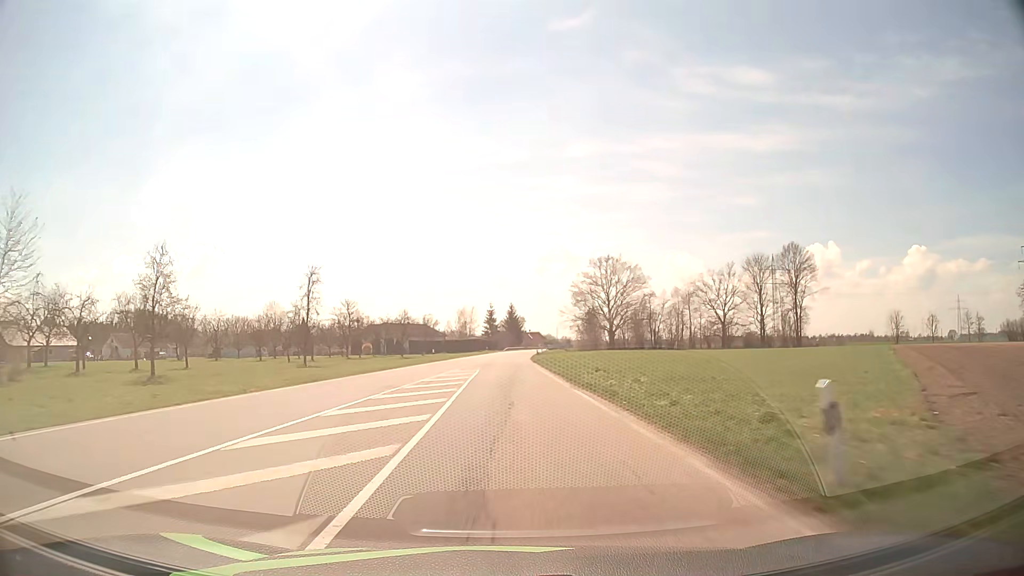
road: secondary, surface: asphalt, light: Day
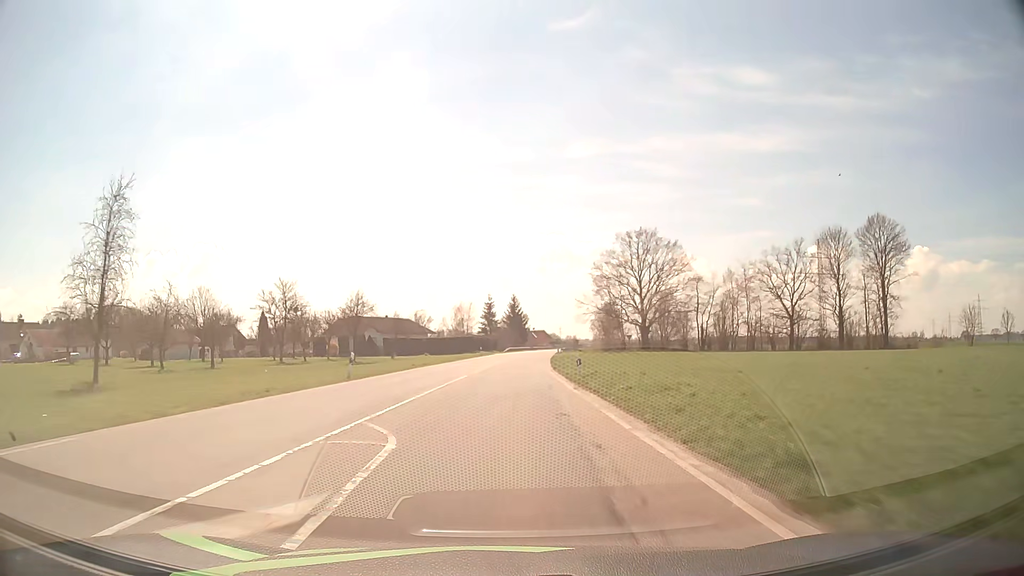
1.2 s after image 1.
(-0.2, +31.0) m; 0°
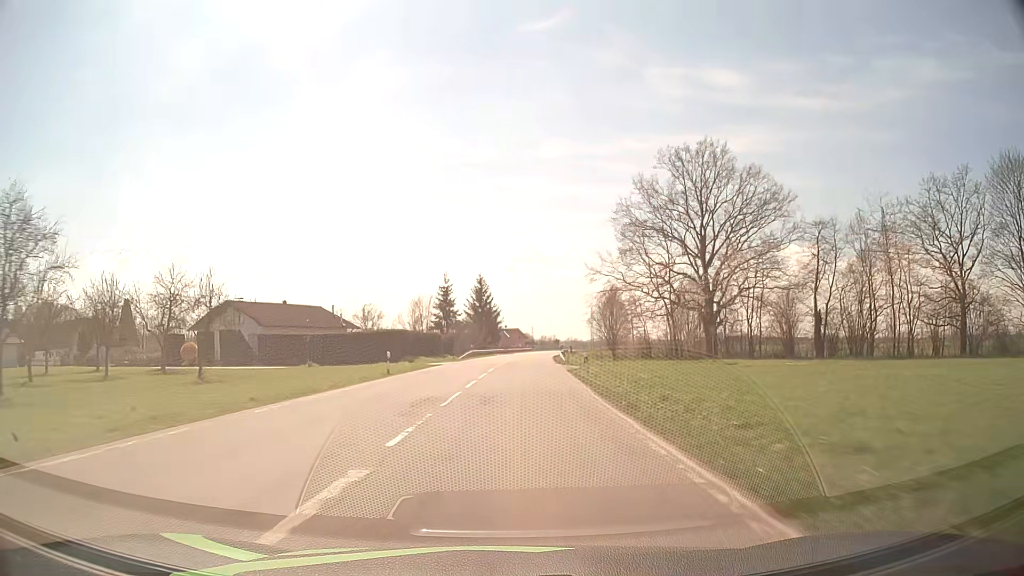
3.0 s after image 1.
(+0.9, +46.1) m; +2°
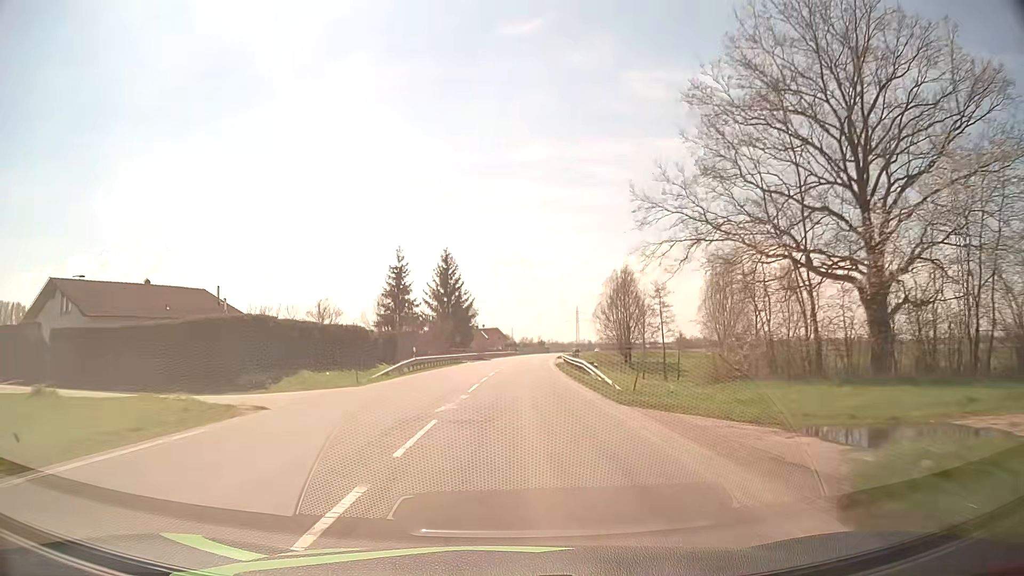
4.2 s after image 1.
(+0.4, +30.6) m; +2°
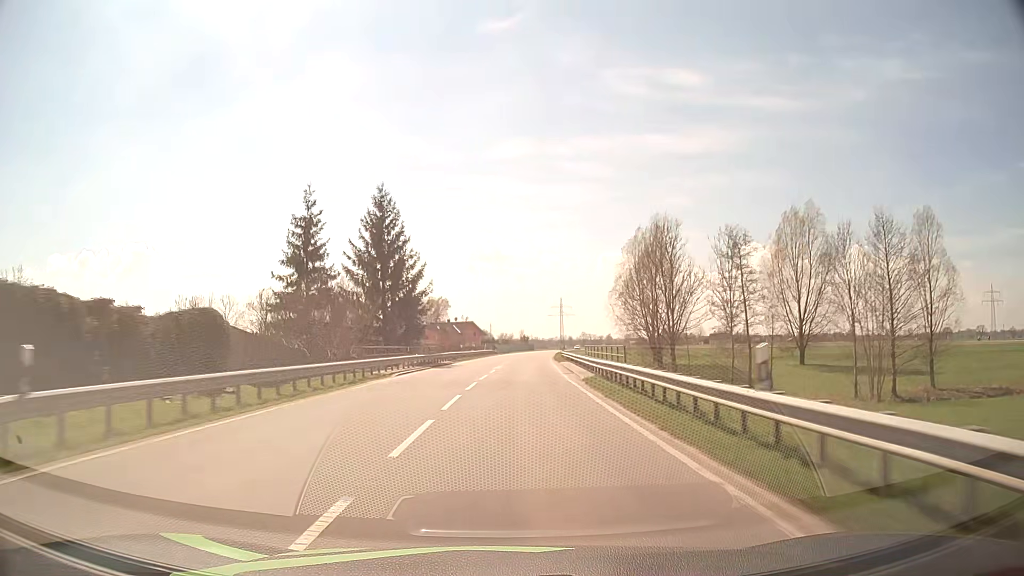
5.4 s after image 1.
(+0.5, +30.6) m; +2°
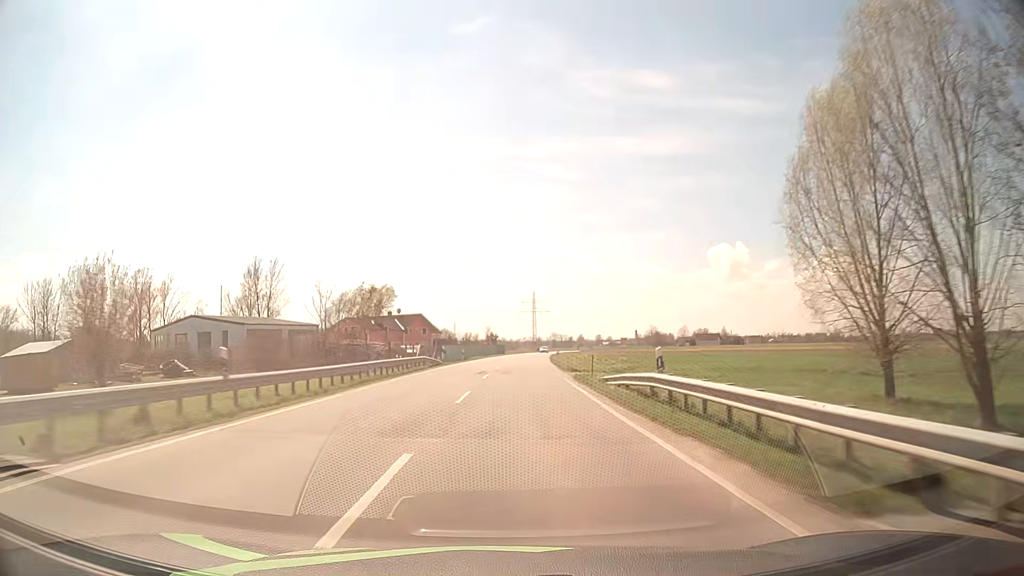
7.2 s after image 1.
(+1.0, +45.9) m; +3°
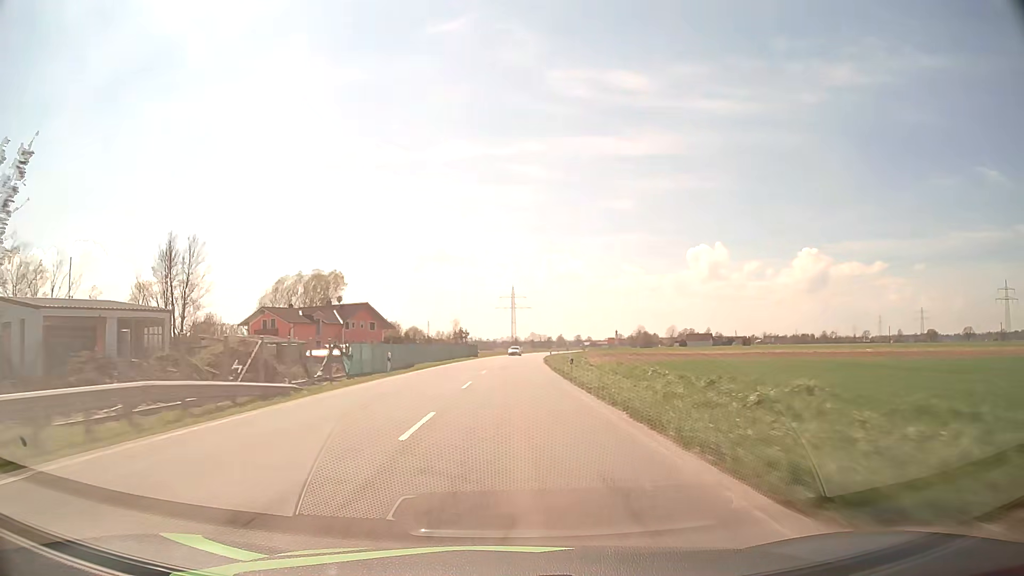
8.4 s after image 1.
(+0.6, +30.6) m; +2°
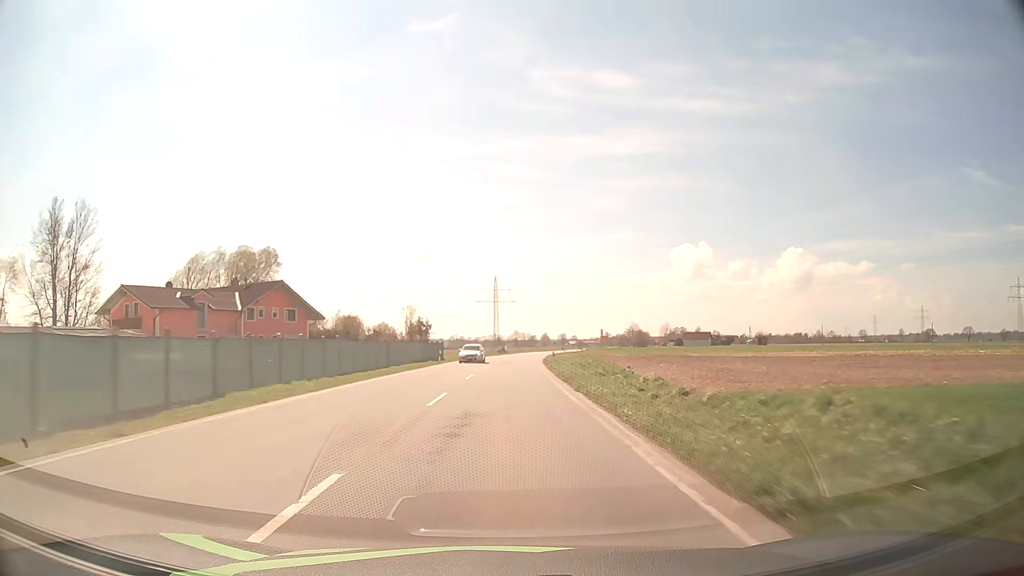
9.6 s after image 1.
(+0.5, +30.6) m; +2°
(0, +10) (0, +20) (0, +30) (0, +40) (+1, +50) (+1, +60) (+2, +70) (+2, +80) (+3, +90) (+4, +100) m
